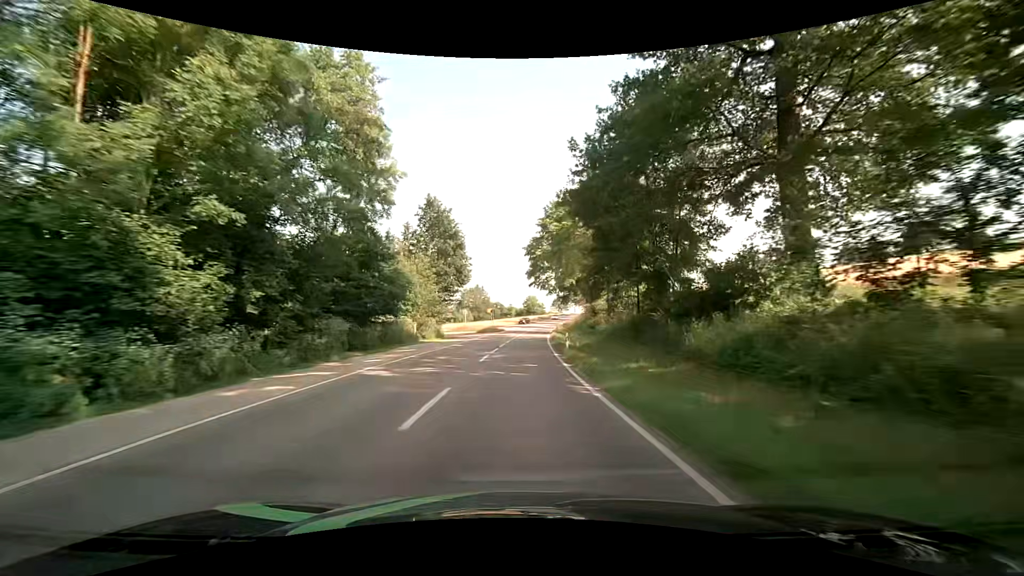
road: secondary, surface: asphalt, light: Day
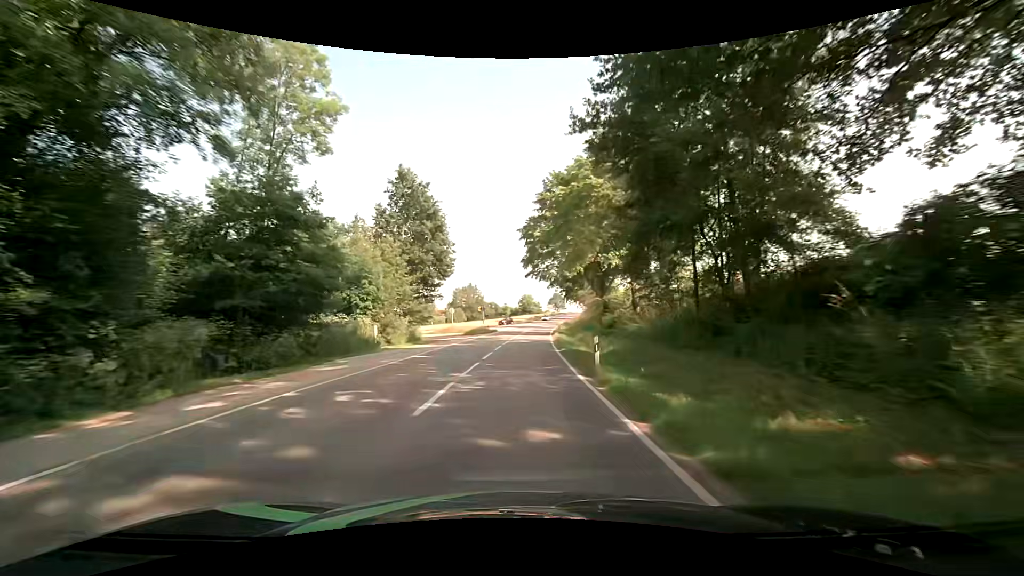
(+0.1, +10.9) m; +1°
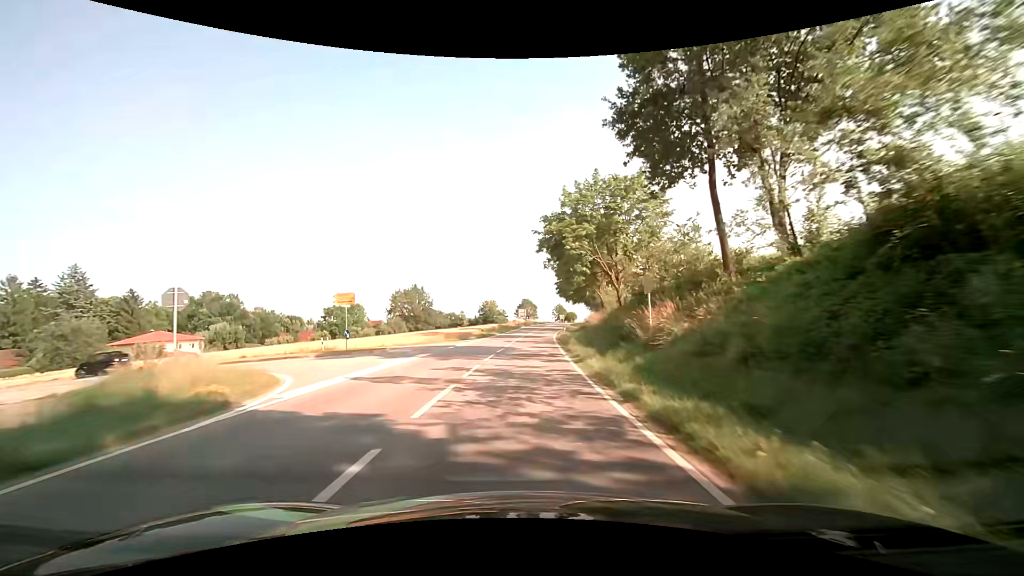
(+1.6, +54.3) m; +4°
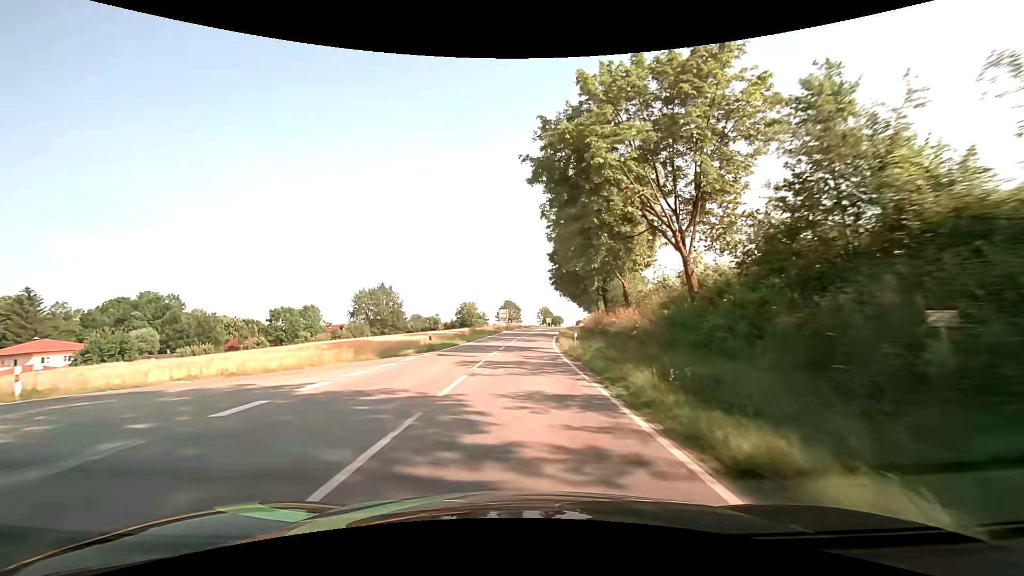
(+0.2, +21.5) m; +2°
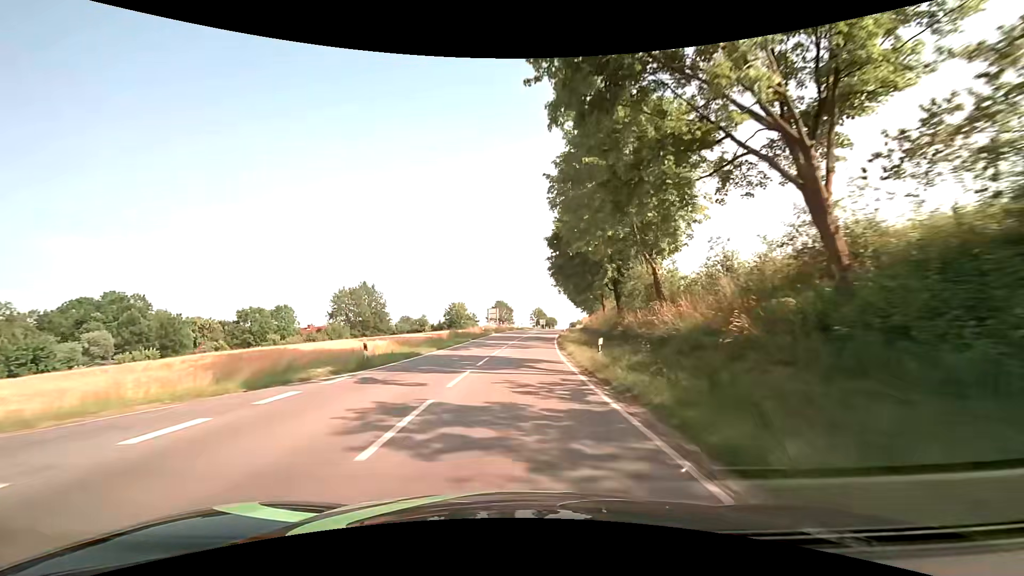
(0.0, +10.7) m; +1°
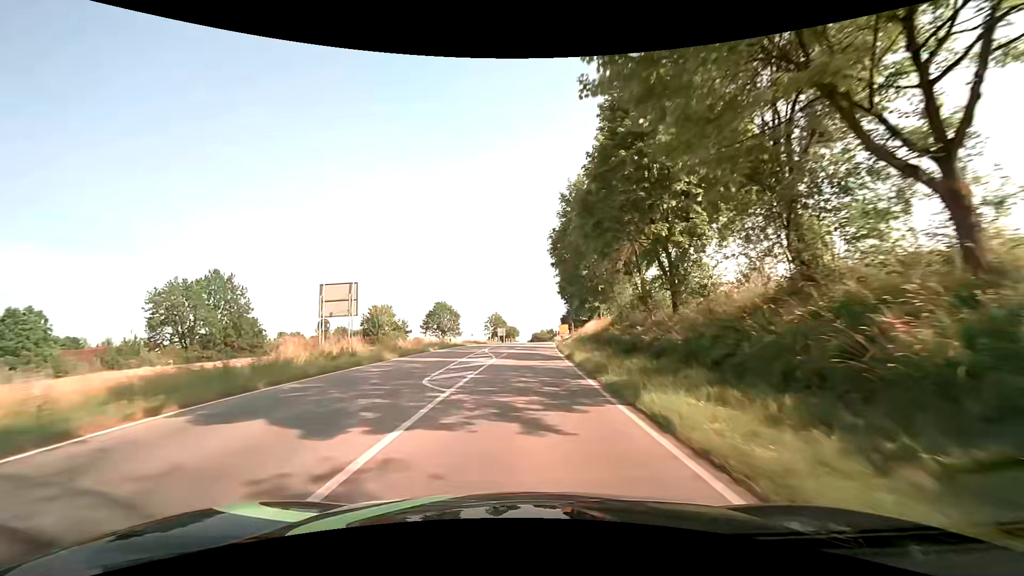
(+2.2, +53.1) m; +5°
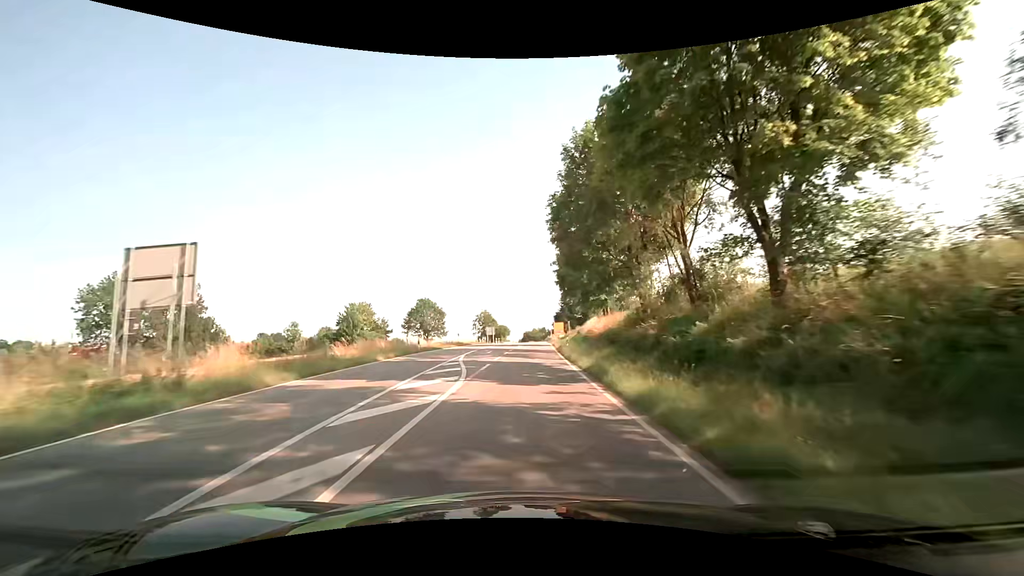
(+0.1, +10.6) m; +1°
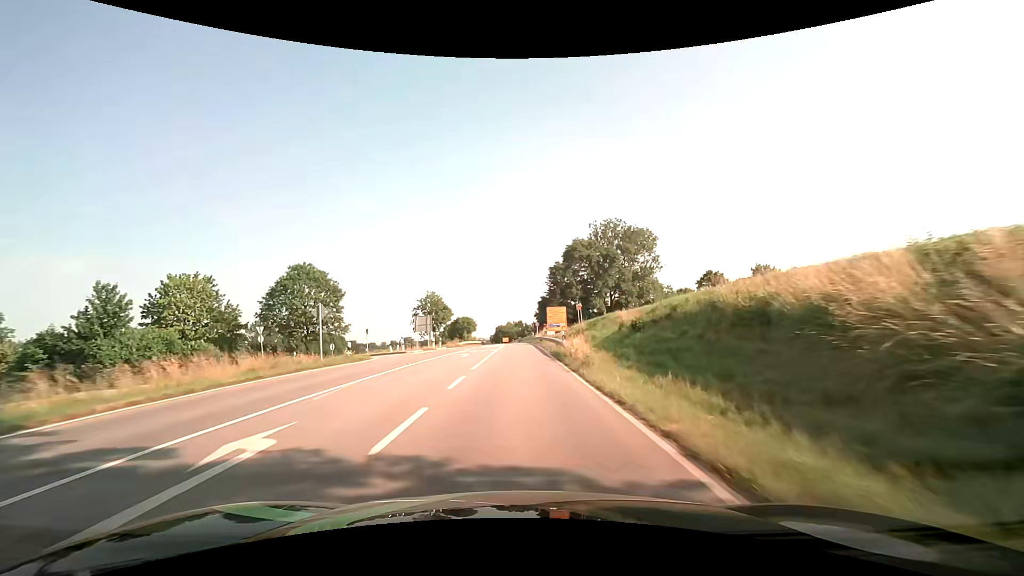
(+1.5, +53.4) m; +3°
(0, +10) (0, +20) (0, +30) (0, +40) (0, +50) (0, +60) (0, +70) (0, +80) (-1, +90) (-1, +100) m
